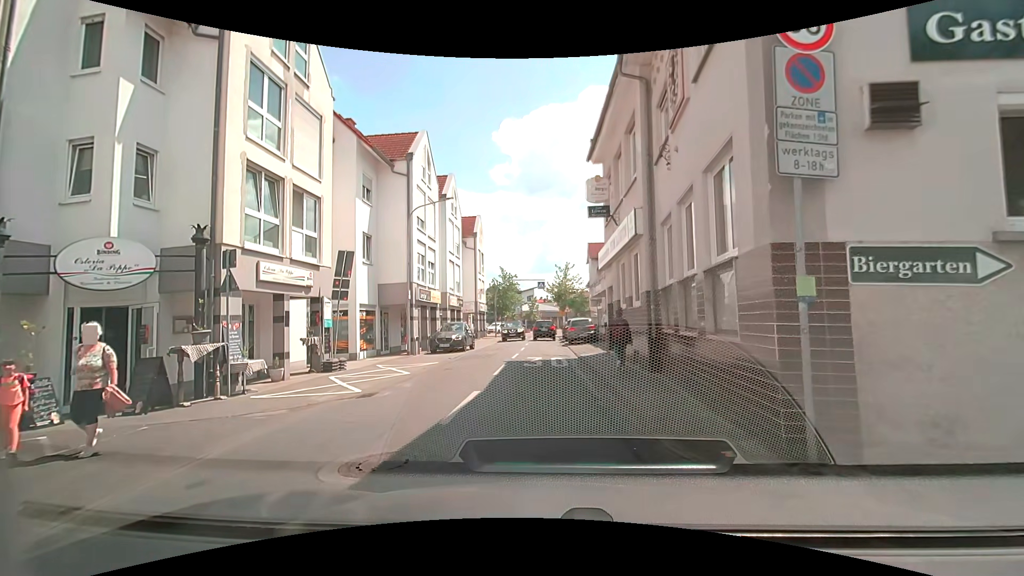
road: tertiary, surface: asphalt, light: Day
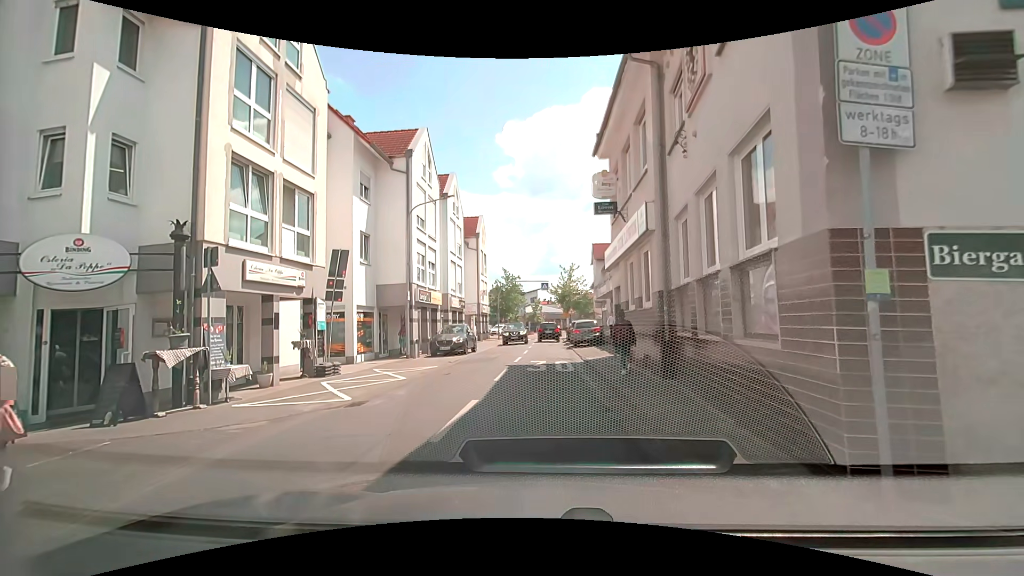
(0.0, +0.8) m; 0°
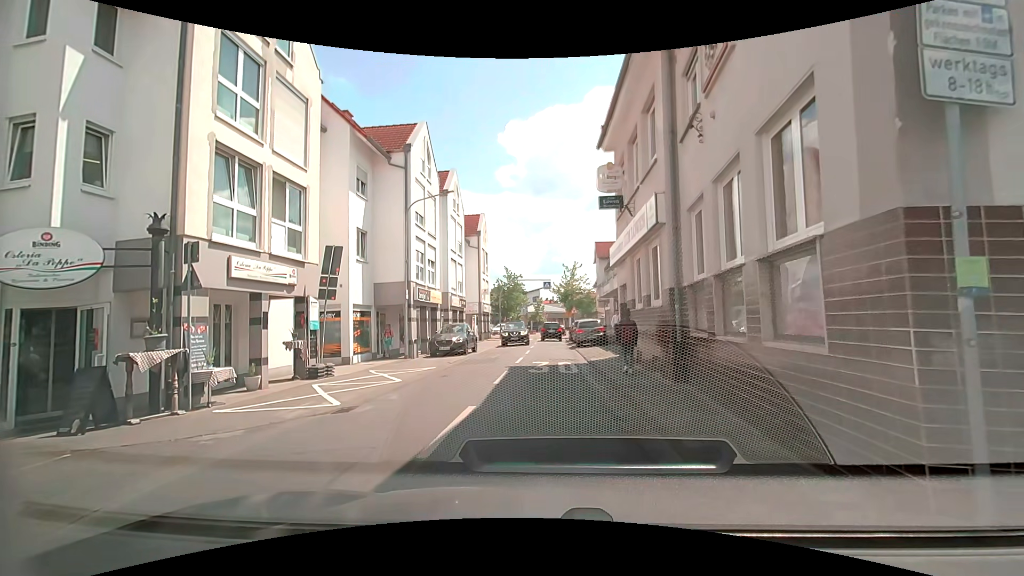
(0.0, +0.6) m; 0°
